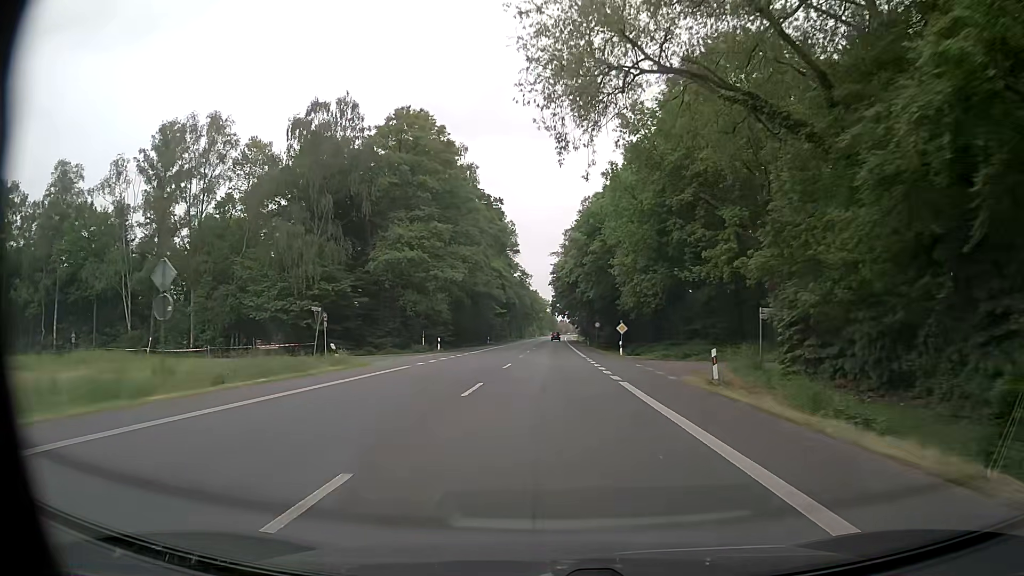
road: primary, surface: asphalt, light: Day
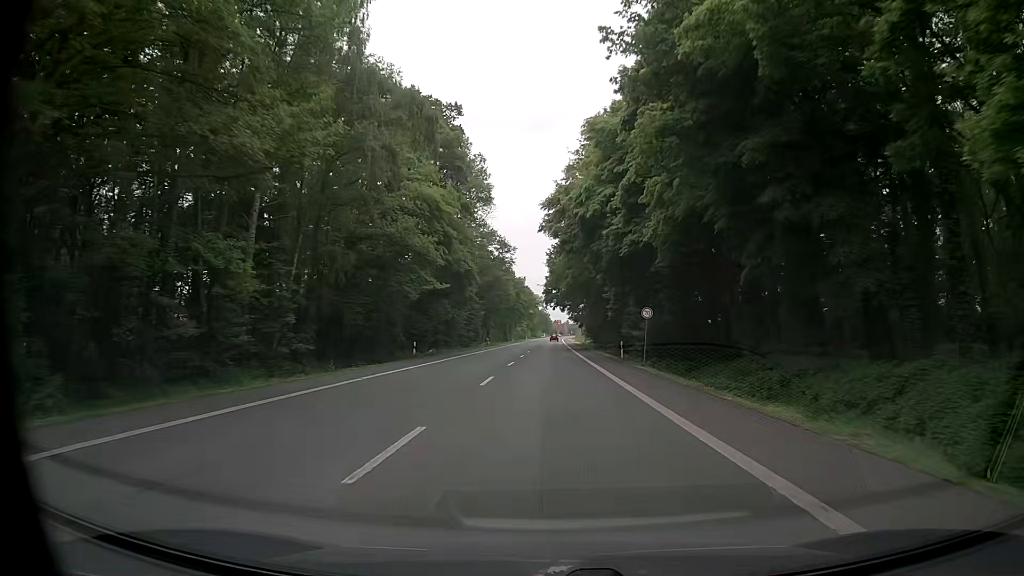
(+0.4, +45.0) m; +1°
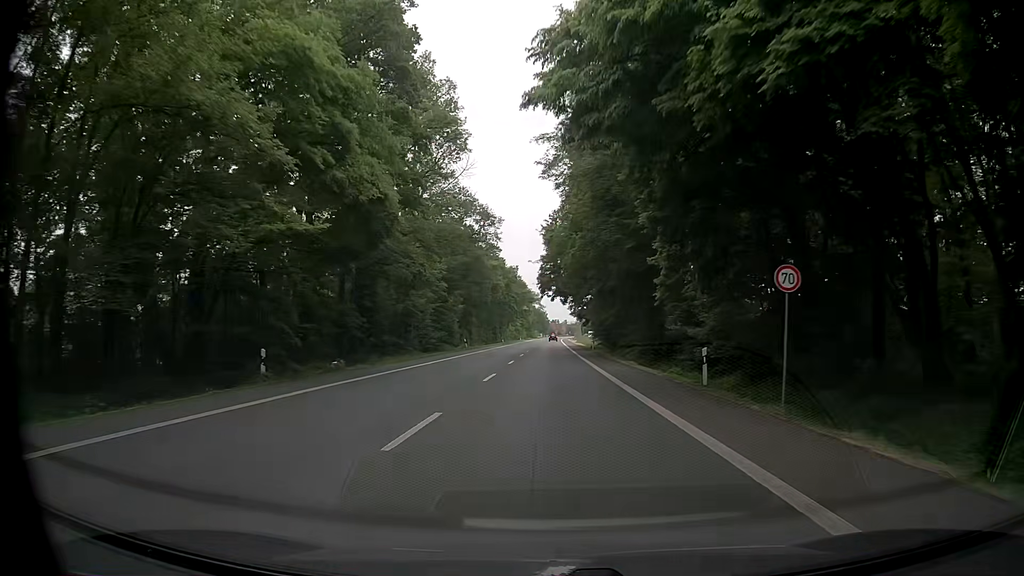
(+0.1, +22.5) m; 0°
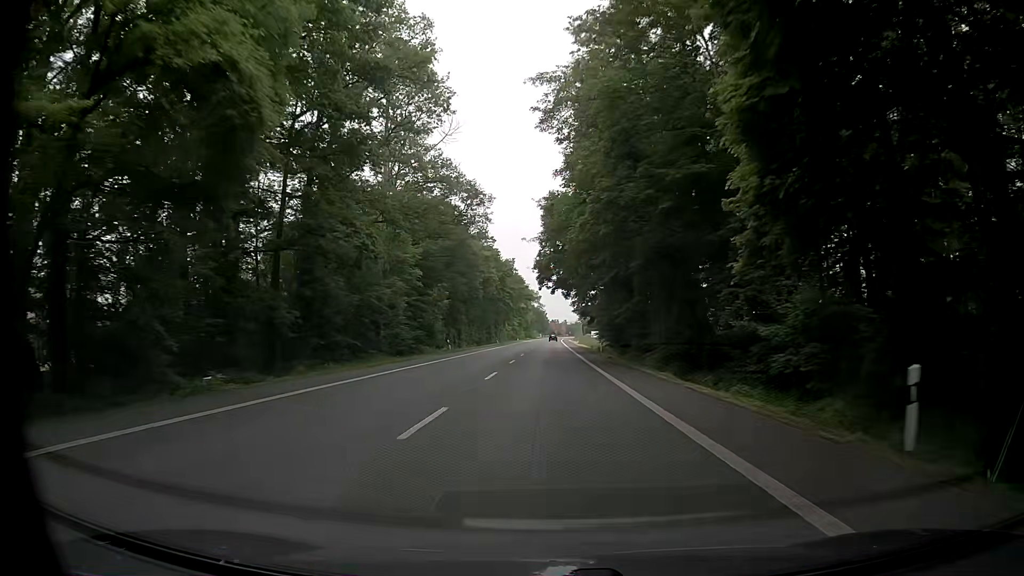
(0.0, +11.3) m; 0°
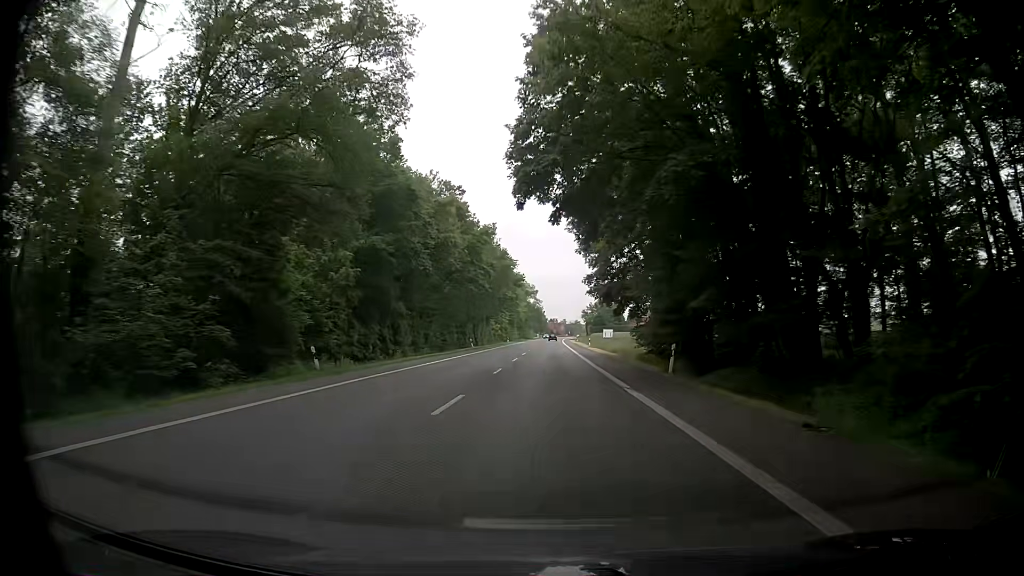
(0.0, +33.7) m; 0°
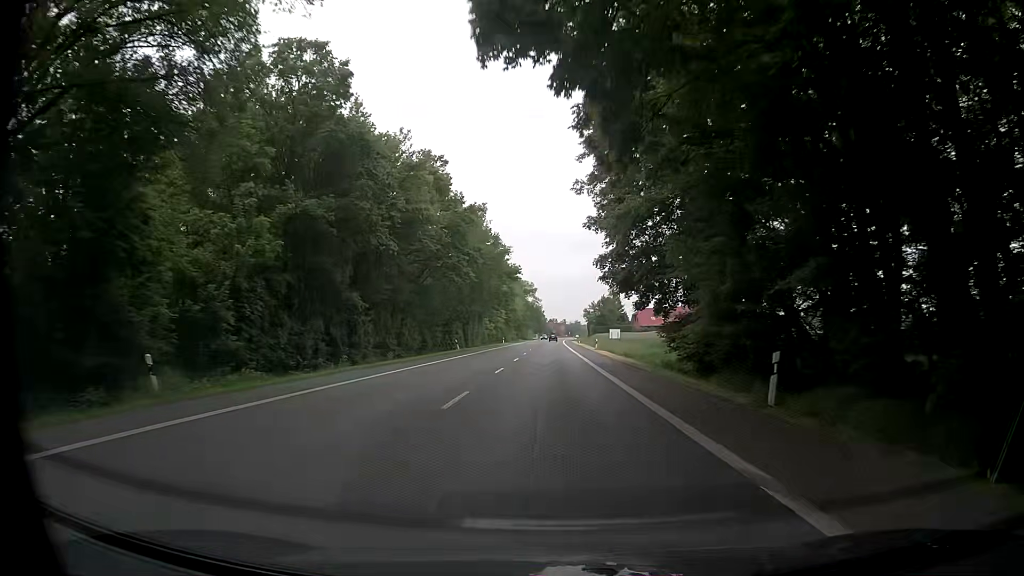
(0.0, +11.3) m; 0°
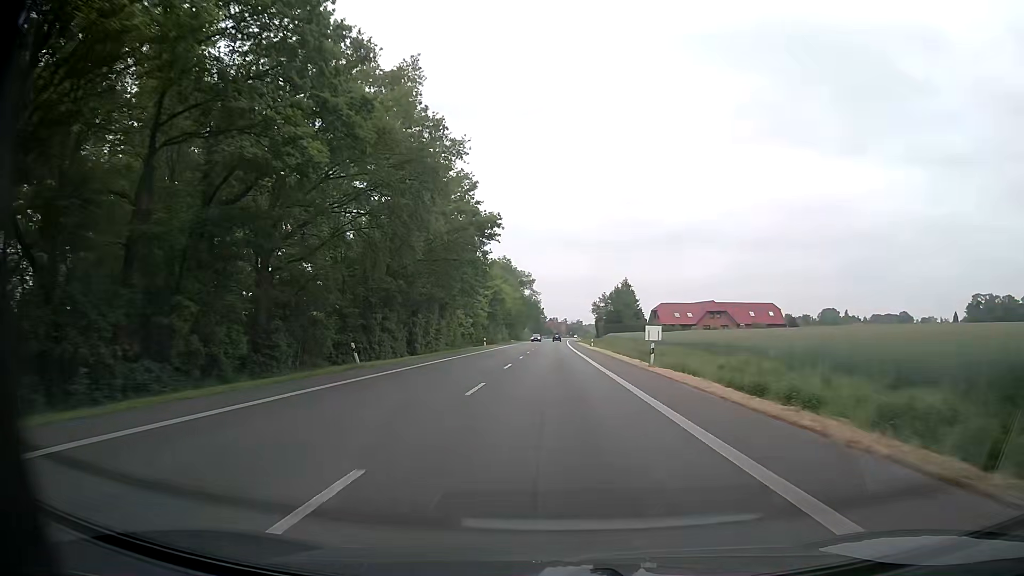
(0.0, +33.8) m; 0°
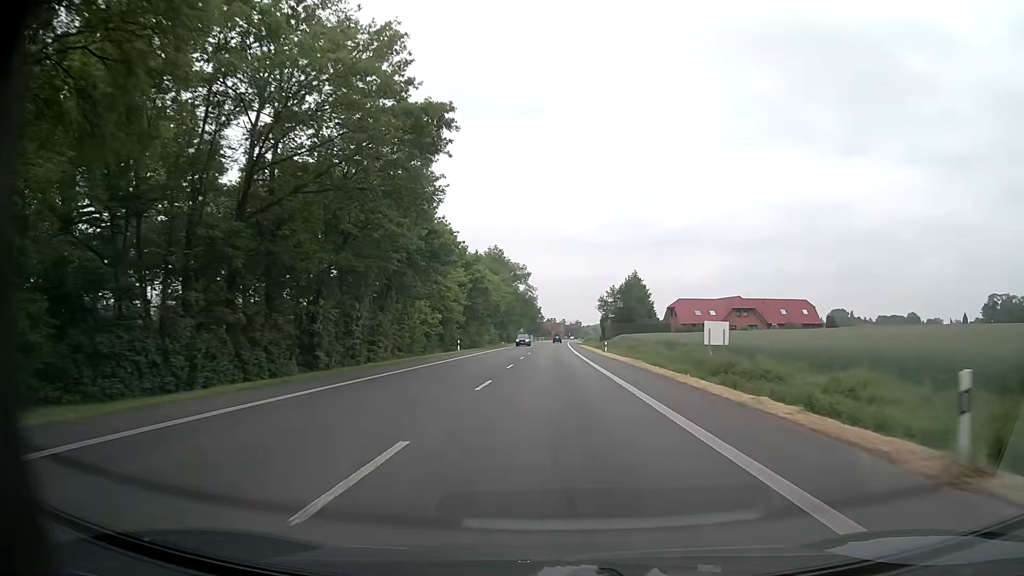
(0.0, +22.5) m; 0°
(0, +10) (0, +20) (0, +30) (0, +40) (+1, +50) (+1, +60) (+1, +70) (+1, +80) (+1, +90) (+1, +100) m
